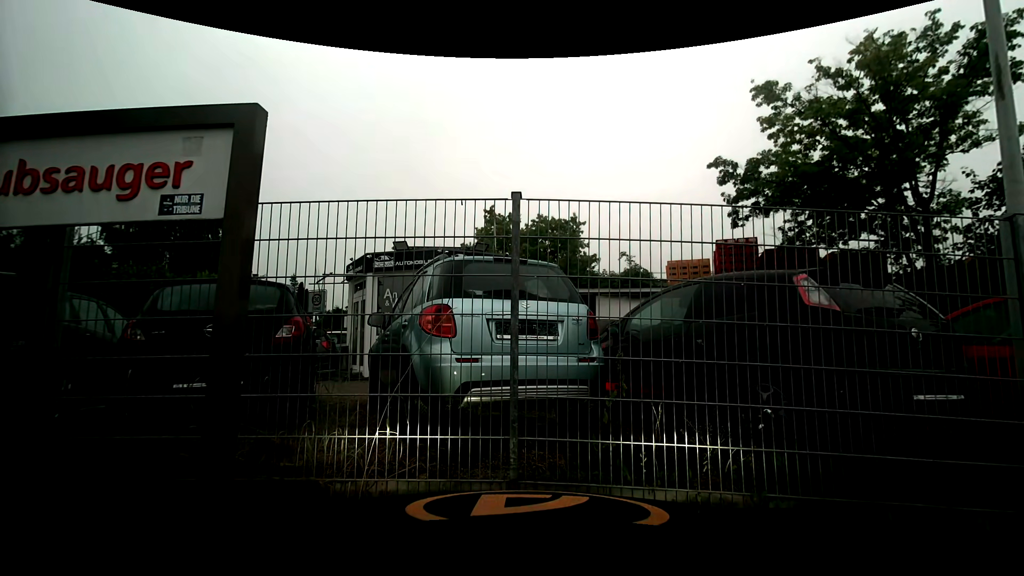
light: Day
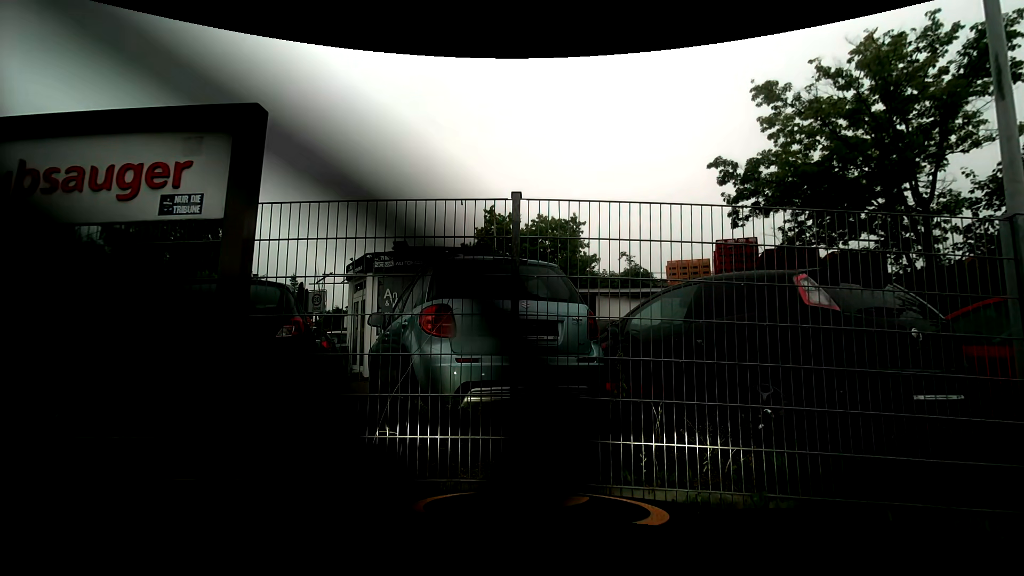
(0.0, 0.0) m; 0°
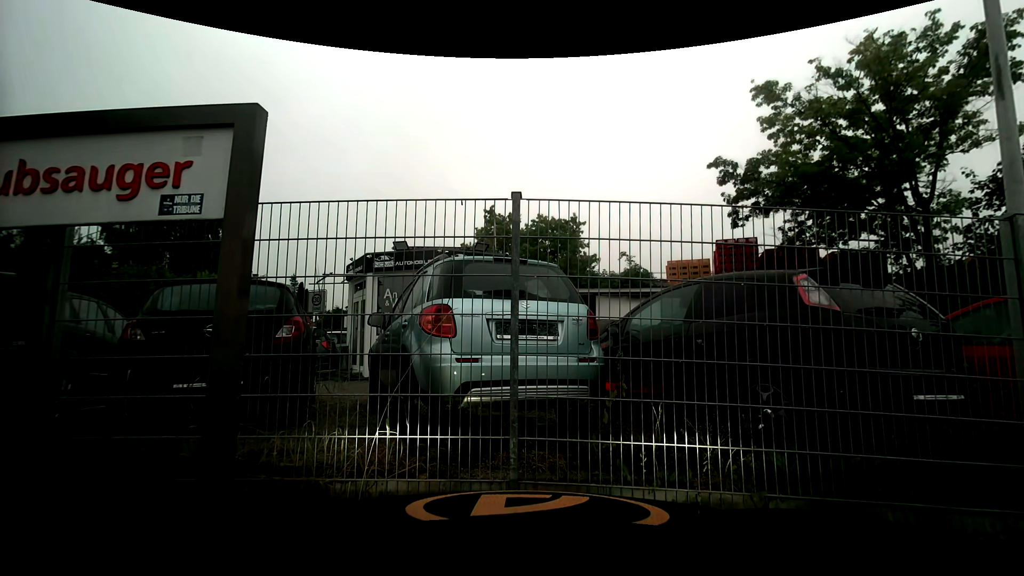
(0.0, 0.0) m; 0°
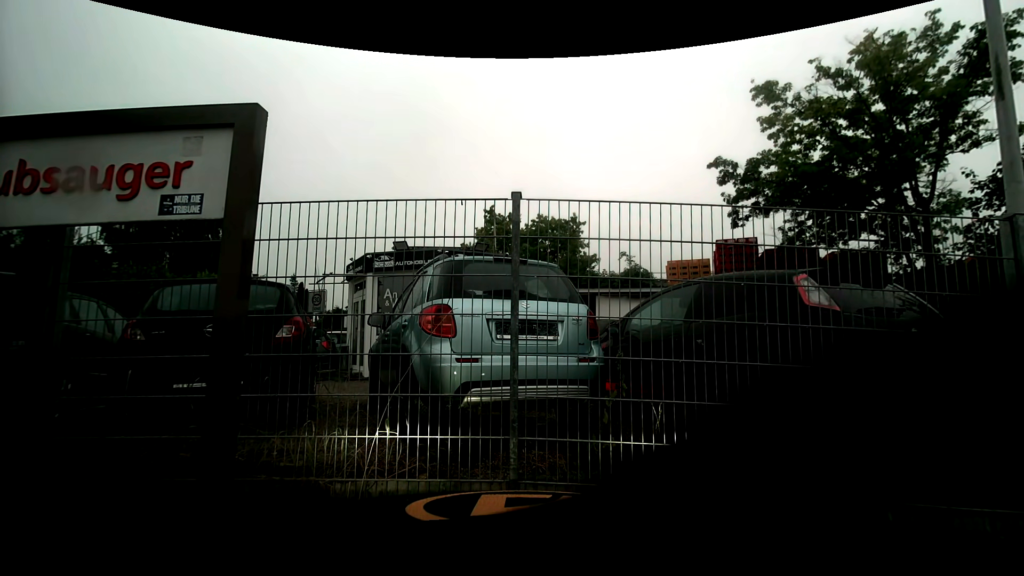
(0.0, 0.0) m; 0°
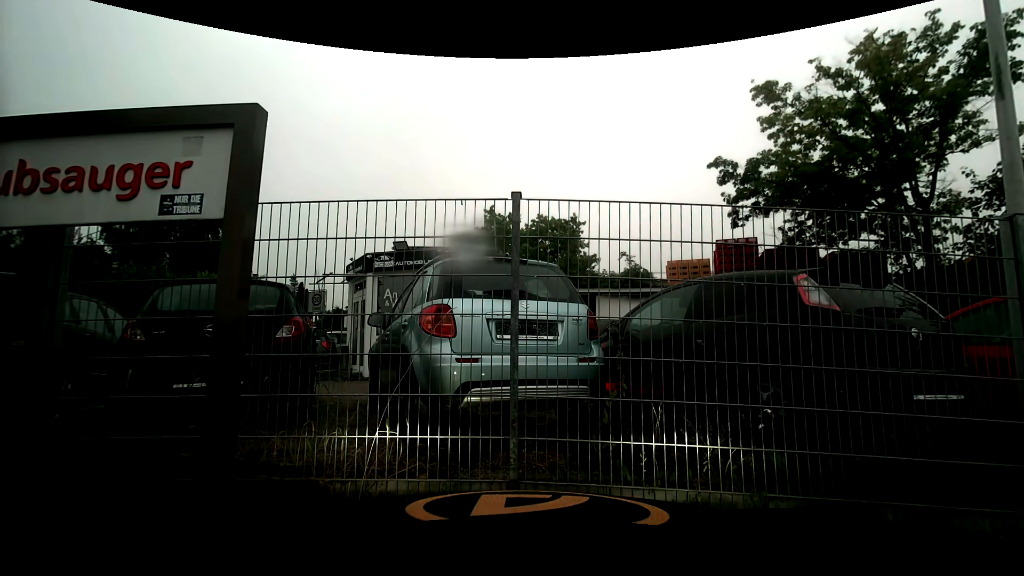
(0.0, 0.0) m; 0°
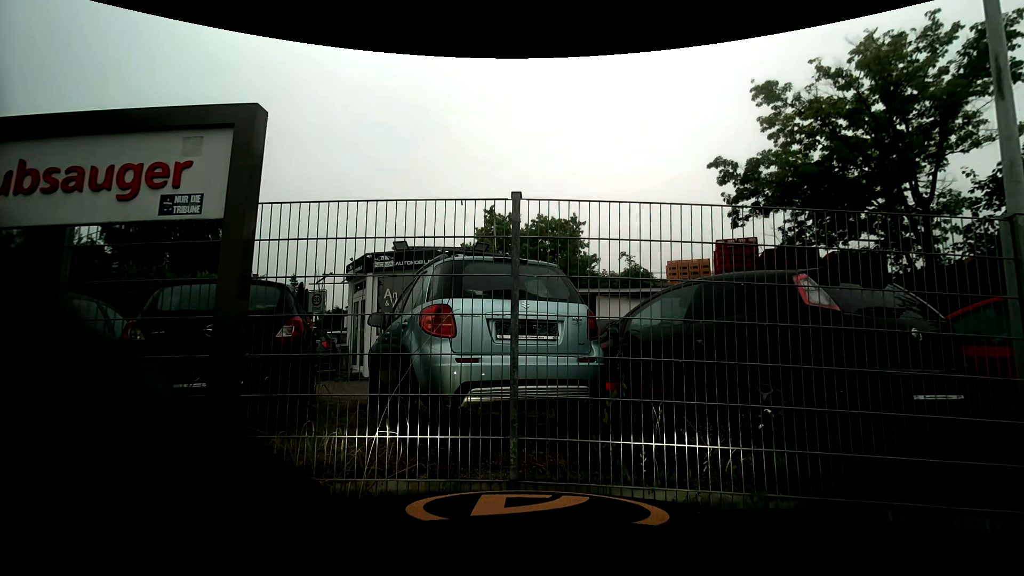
(0.0, 0.0) m; 0°
